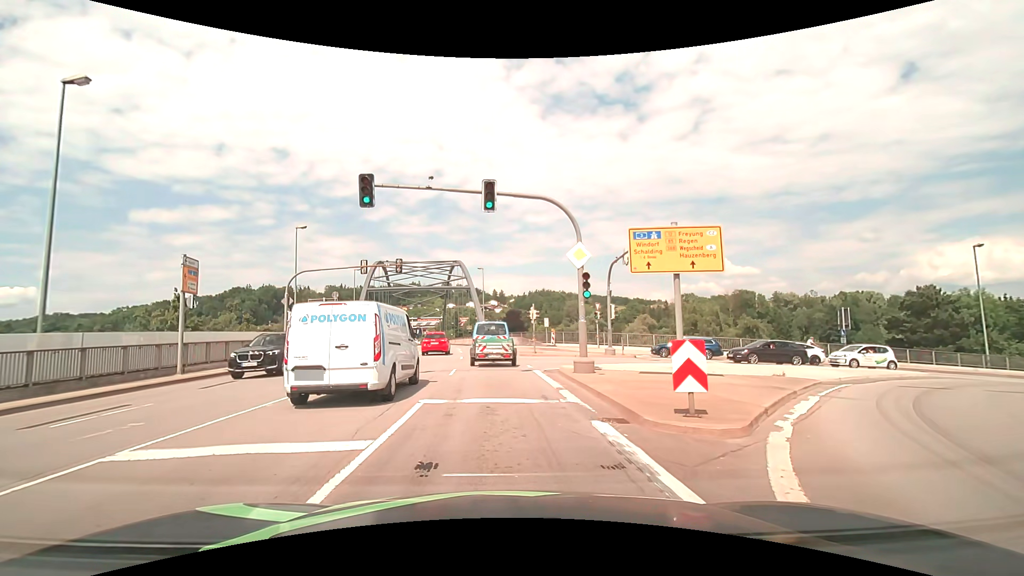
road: primary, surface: asphalt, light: Day
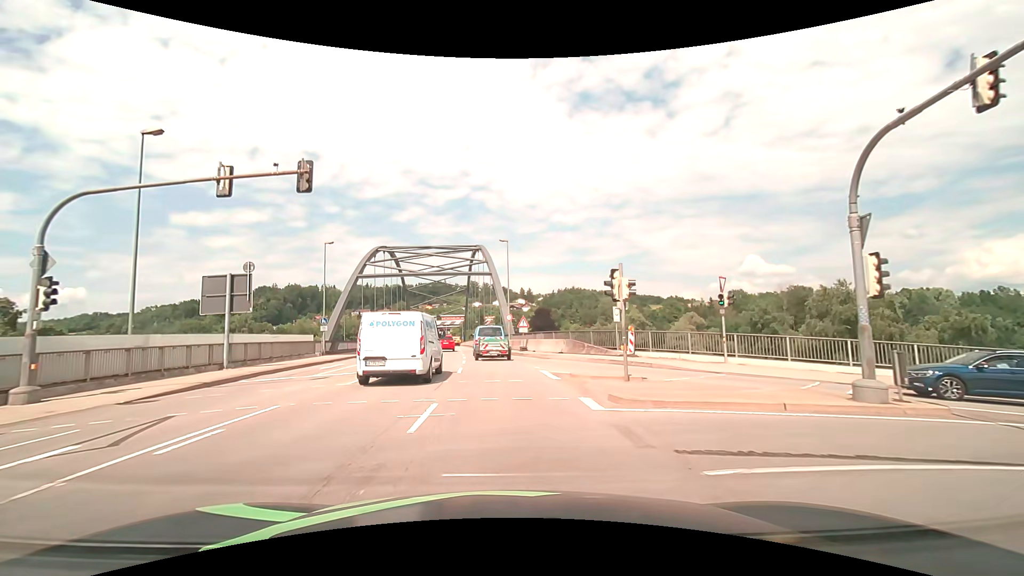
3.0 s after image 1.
(-0.6, +20.7) m; -3°
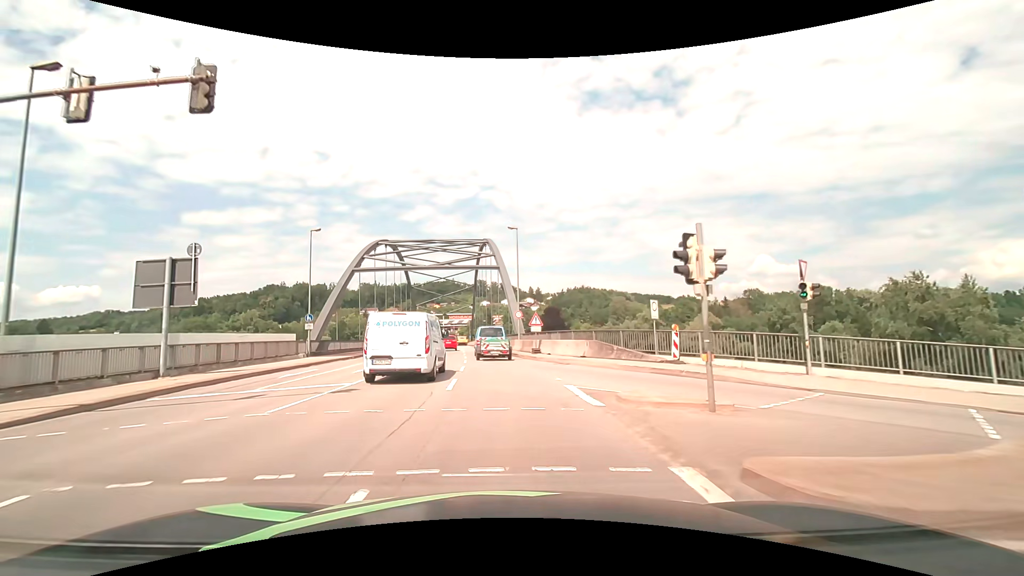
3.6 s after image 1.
(0.0, +5.6) m; -1°
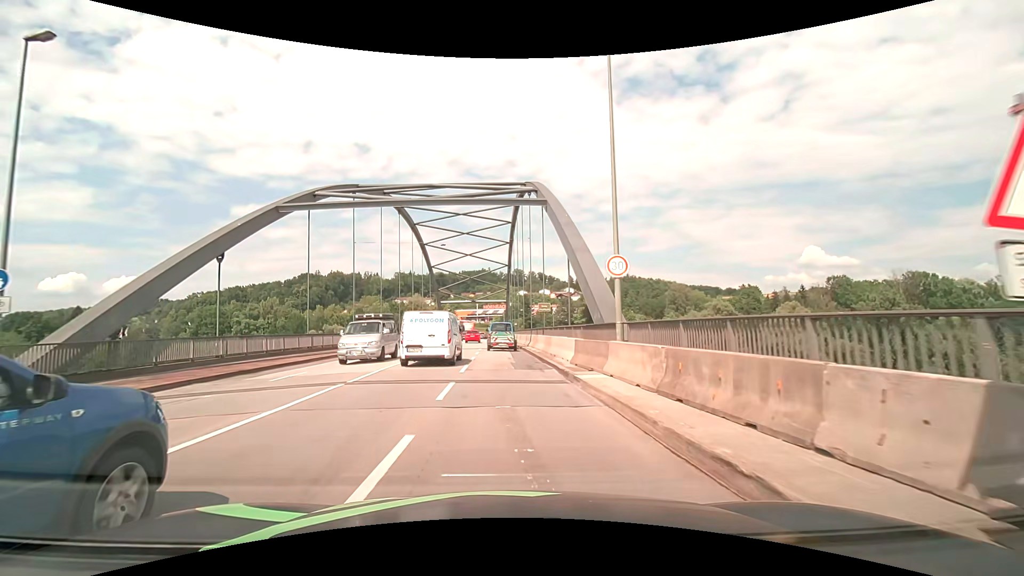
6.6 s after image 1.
(-0.9, +26.7) m; -4°
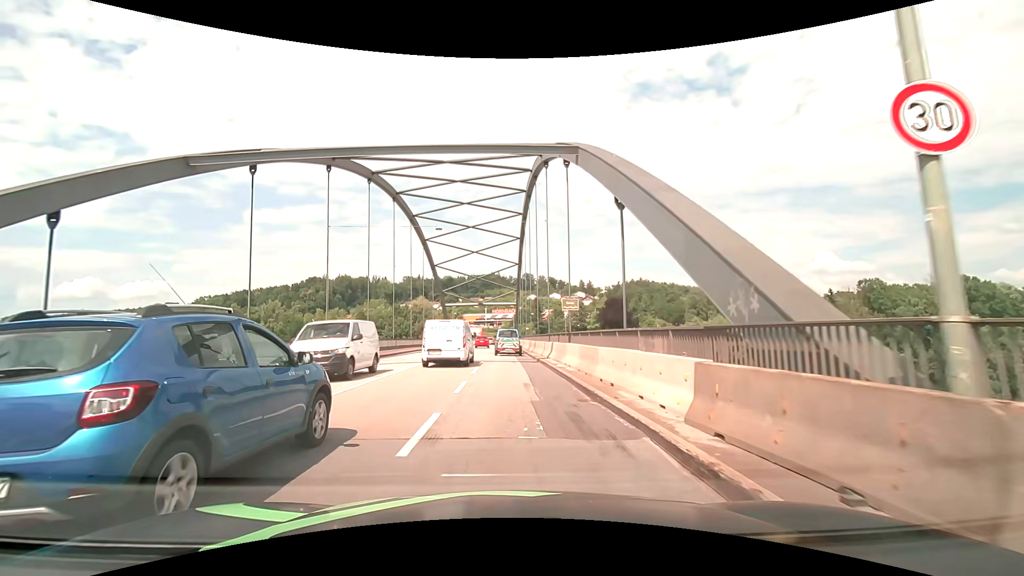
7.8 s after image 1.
(-0.1, +10.0) m; -1°
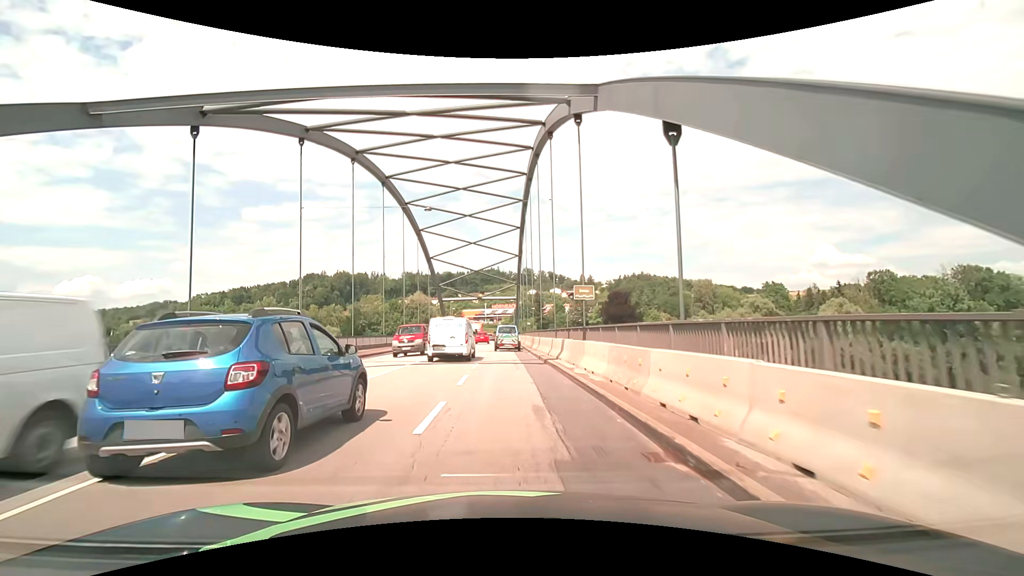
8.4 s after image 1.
(0.0, +5.0) m; 0°
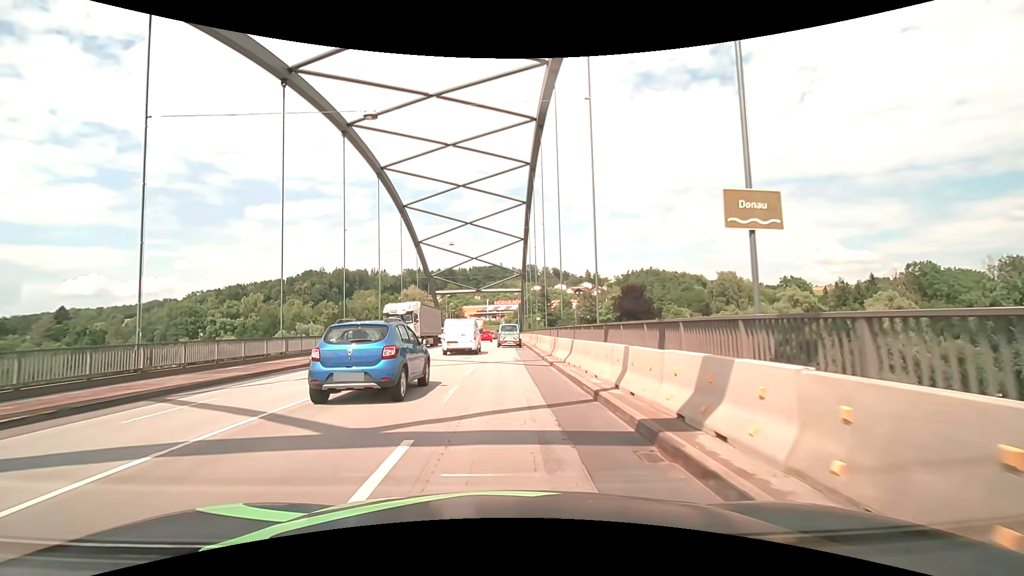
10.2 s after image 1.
(0.0, +15.2) m; 0°
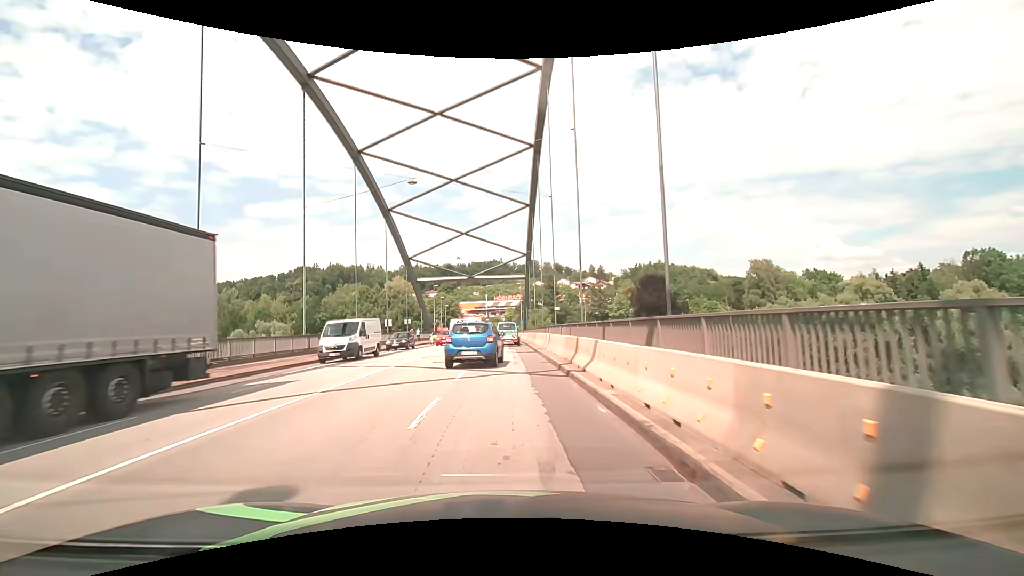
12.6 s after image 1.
(-0.1, +20.6) m; -1°
(0, +10) (0, +20) (0, +30) (0, +40) (0, +50) (+1, +60) (+1, +70) (+1, +80) (+1, +90) (+1, +100) m
